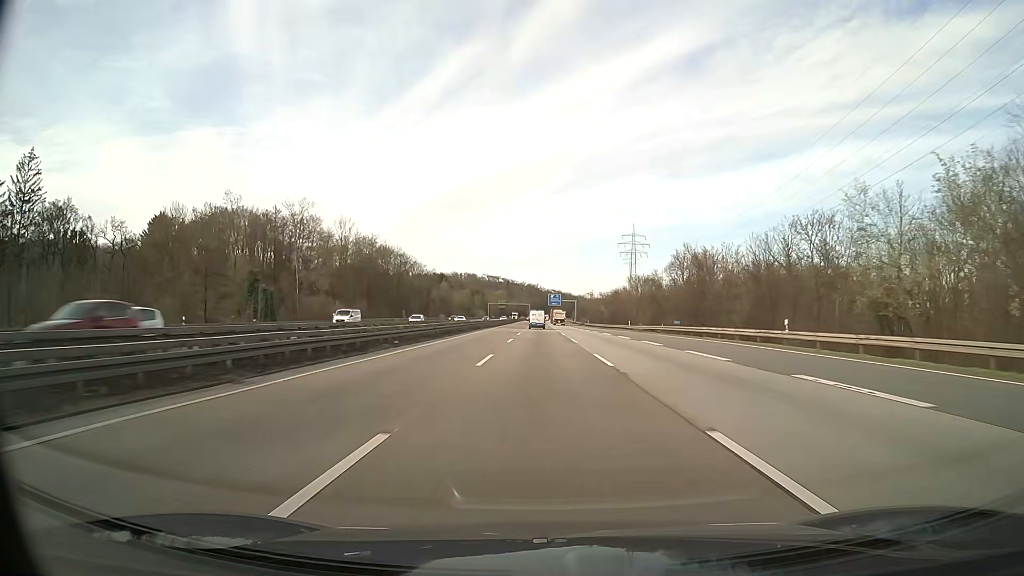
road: motorway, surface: asphalt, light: Day
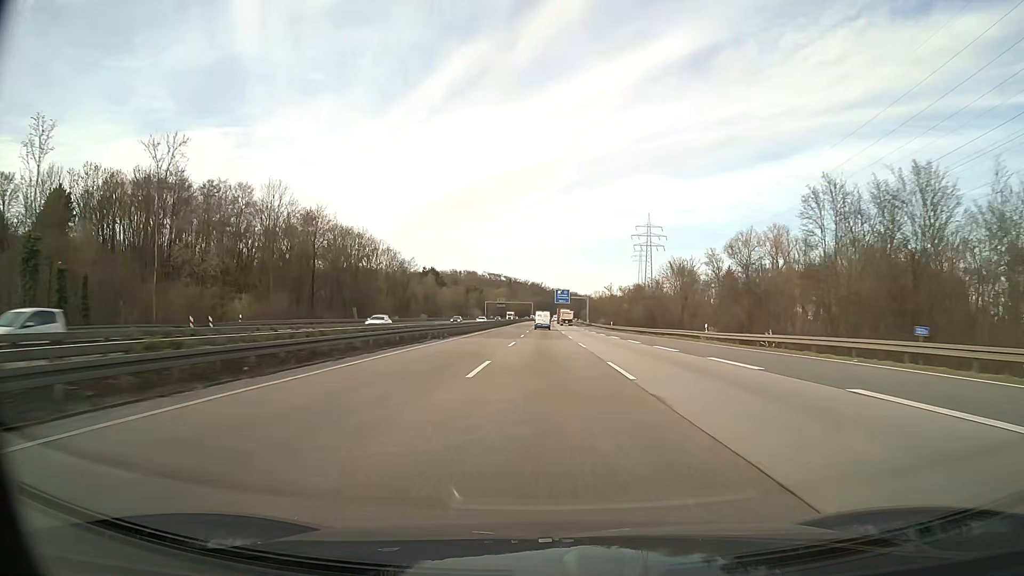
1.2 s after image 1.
(-0.1, +39.0) m; 0°
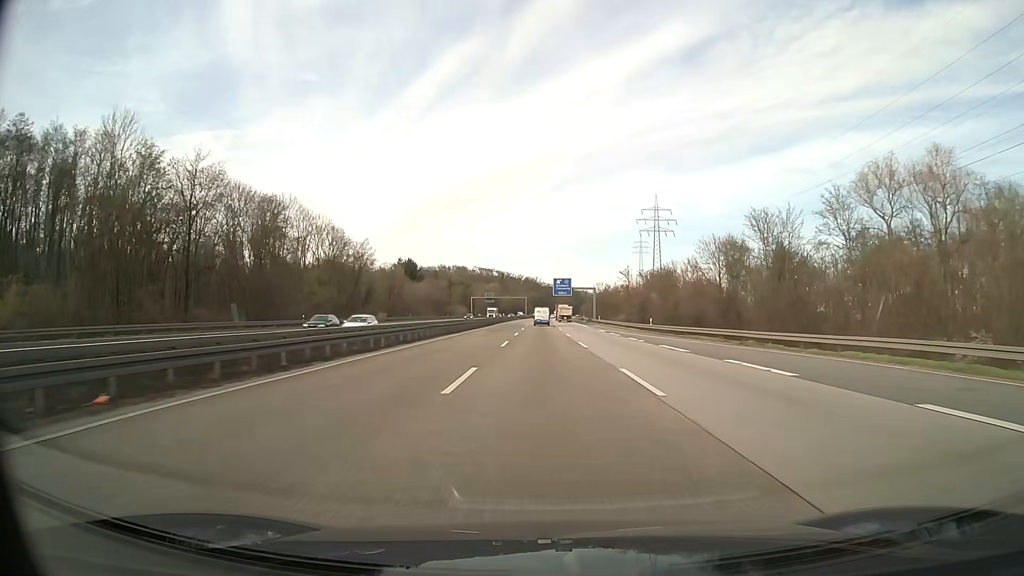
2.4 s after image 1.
(+0.1, +38.9) m; 0°
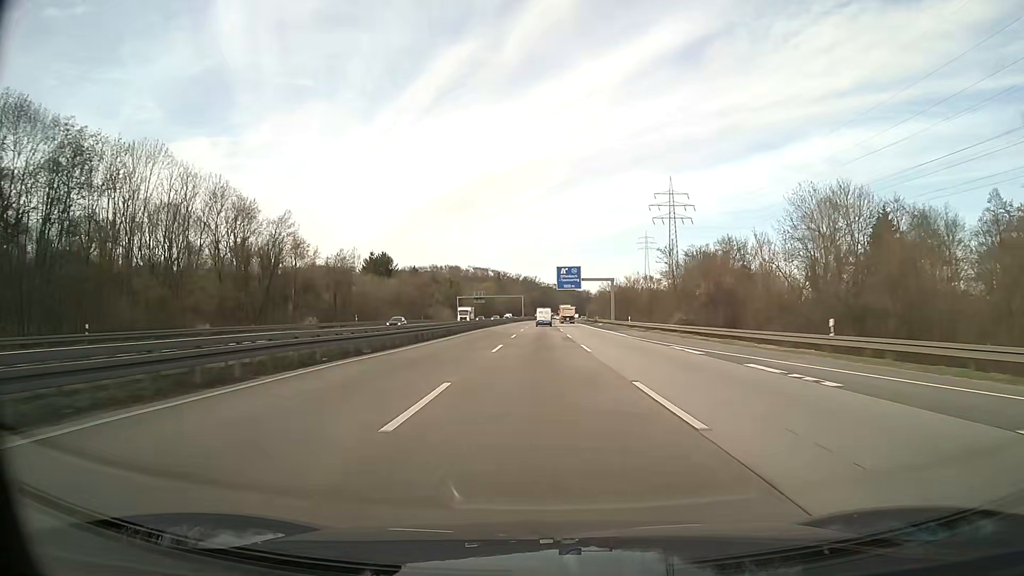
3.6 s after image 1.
(0.0, +39.0) m; 0°
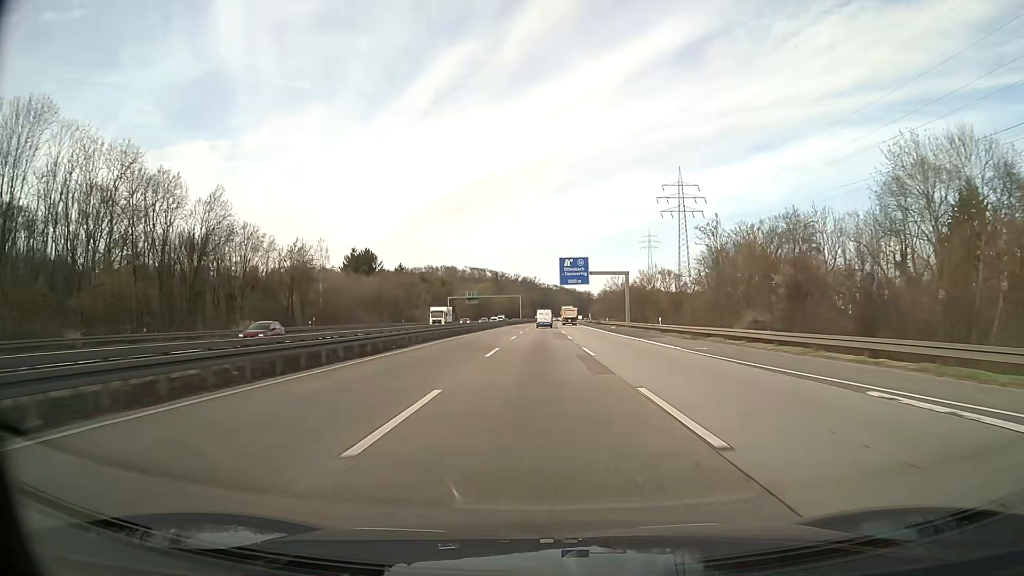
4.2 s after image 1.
(0.0, +19.5) m; 0°
